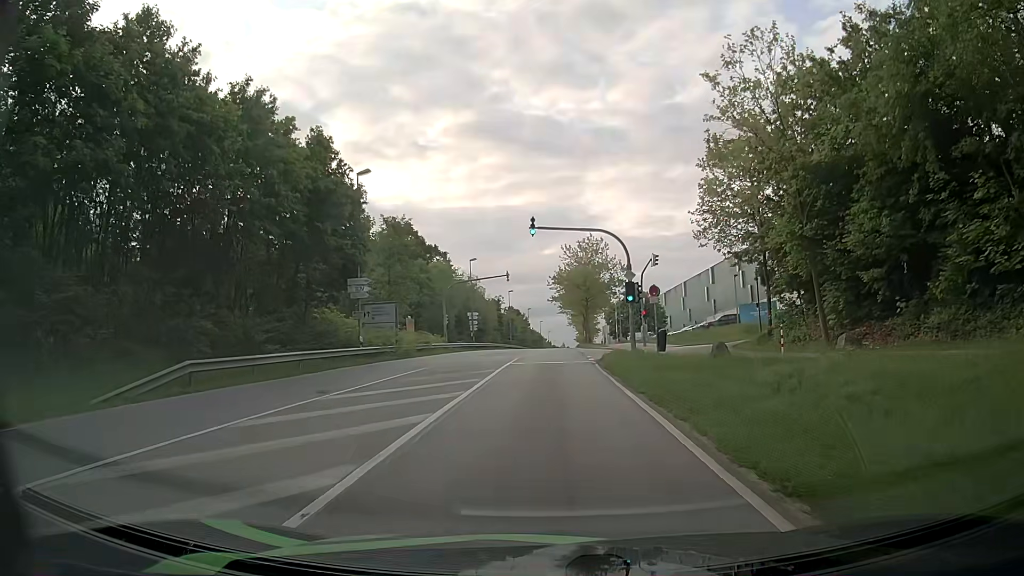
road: secondary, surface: asphalt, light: Day
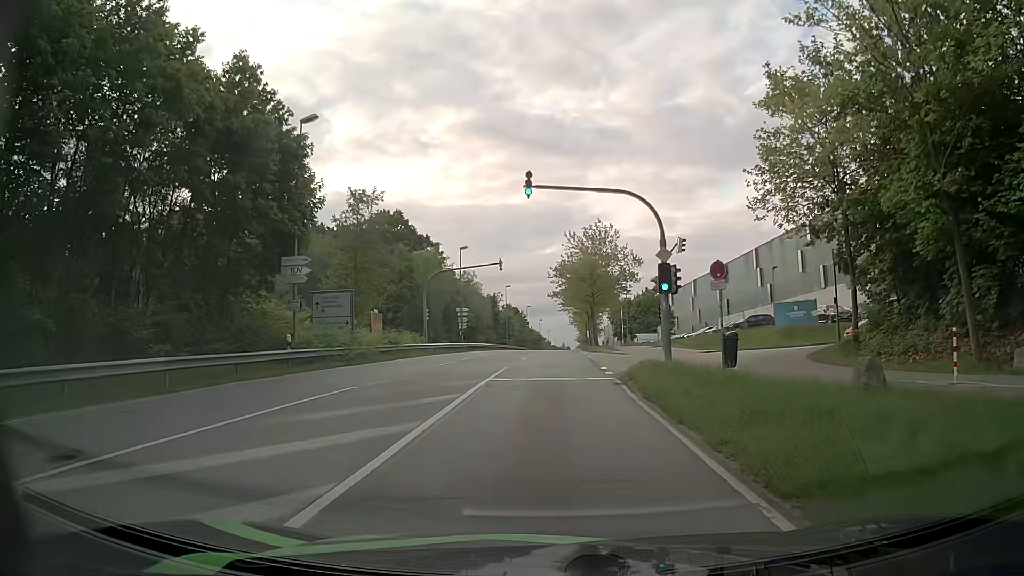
(-0.1, +9.2) m; -1°
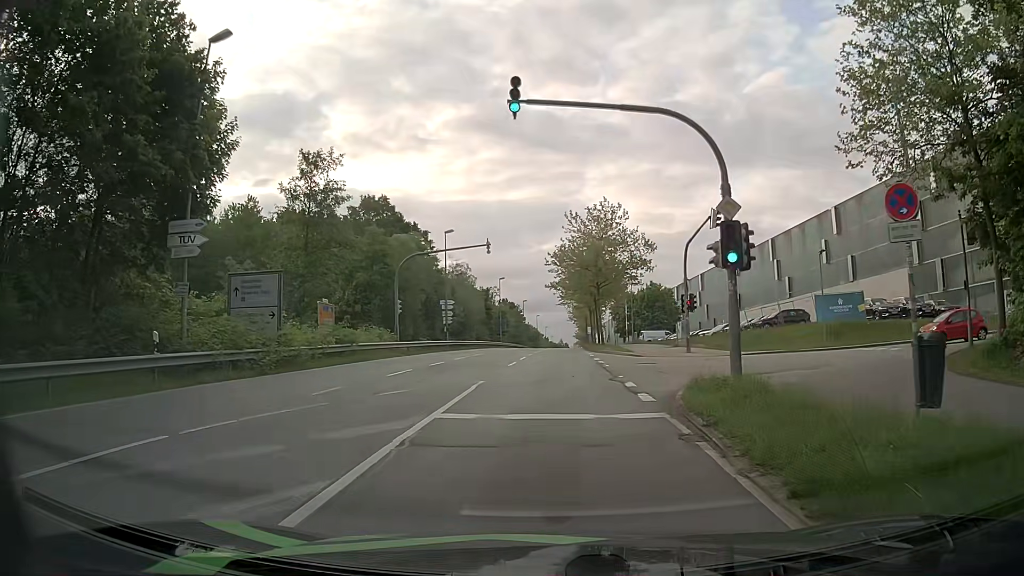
(+0.1, +8.5) m; +1°
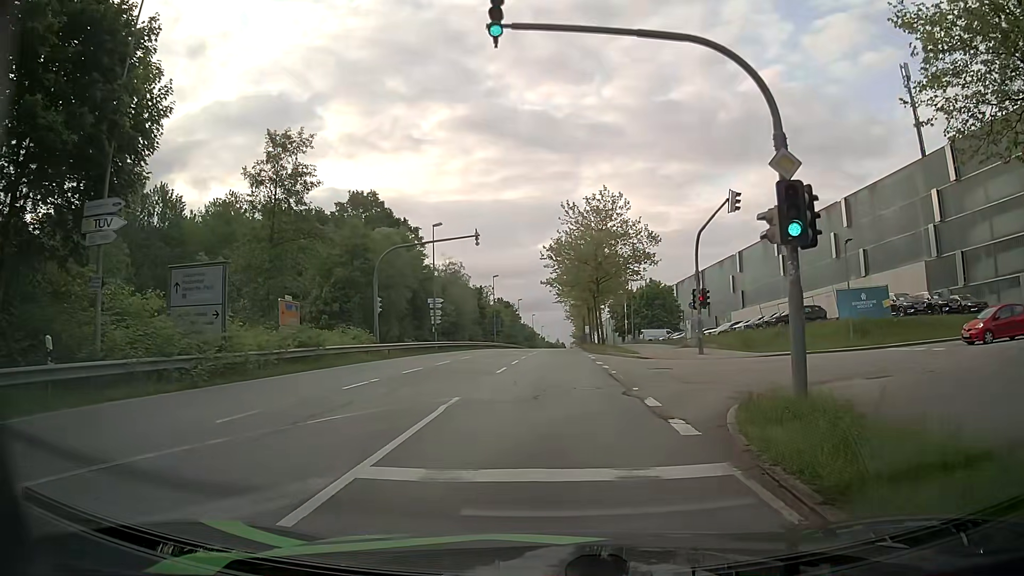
(0.0, +3.8) m; -1°
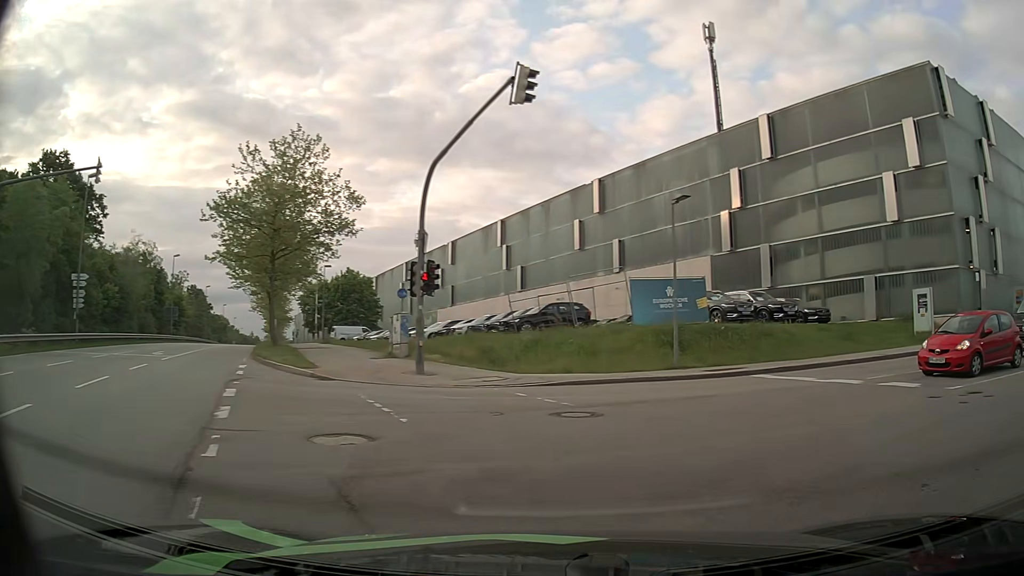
(+1.6, +13.3) m; +27°
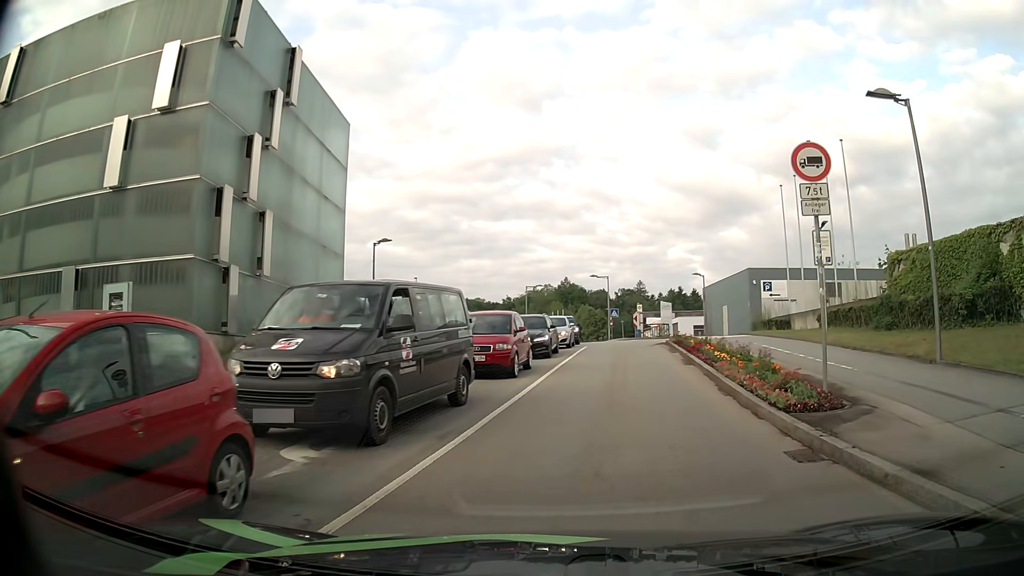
(+7.2, +10.6) m; +62°
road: residential
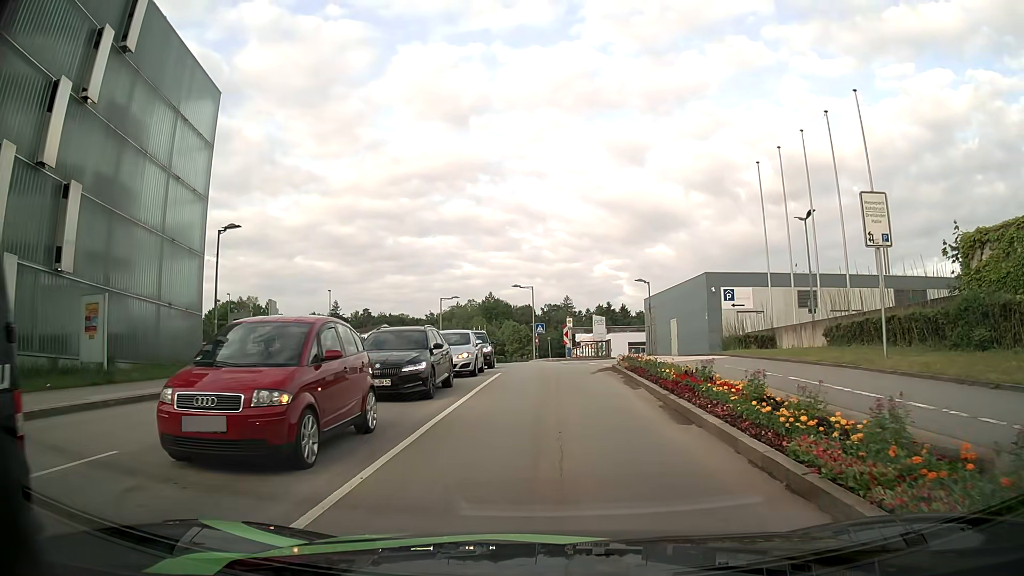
(+0.6, +9.1) m; +6°
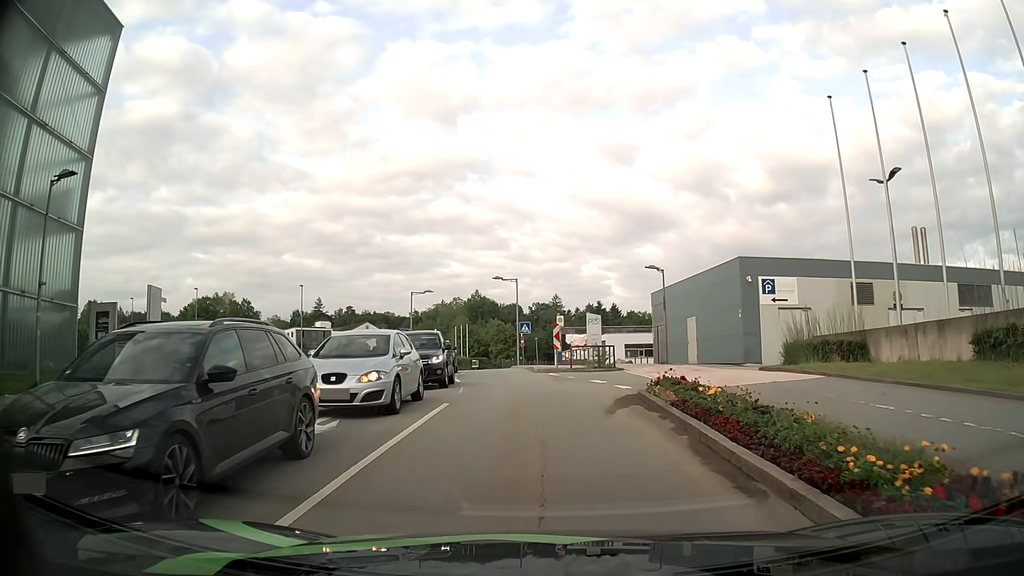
(+0.1, +9.2) m; 0°
(0, +10) (-1, +20) (-2, +30) (-3, +40) (-4, +50) (-6, +60) (-8, +69) (-10, +79) (-13, +89) (-16, +98) m
